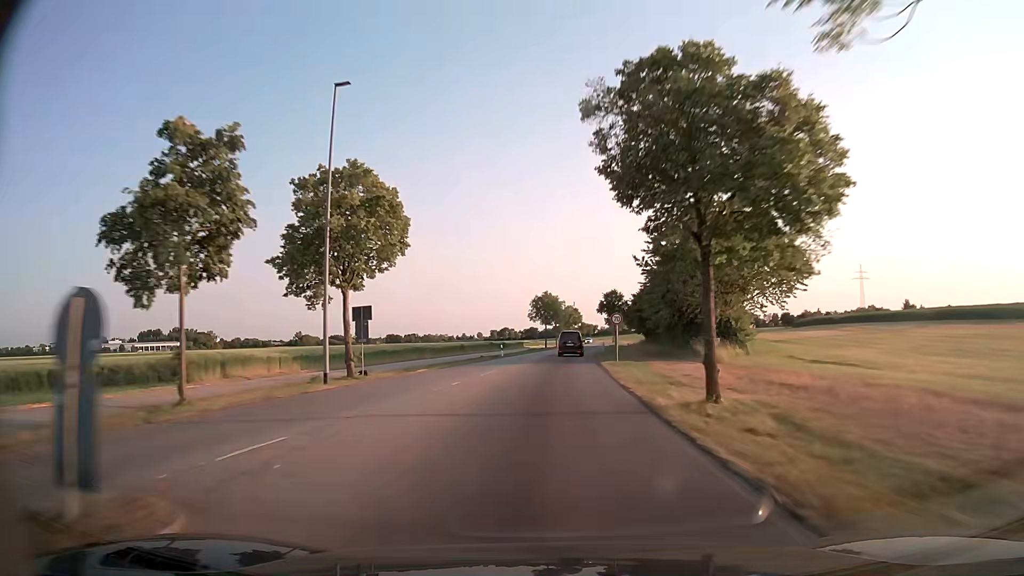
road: tertiary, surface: asphalt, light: Day
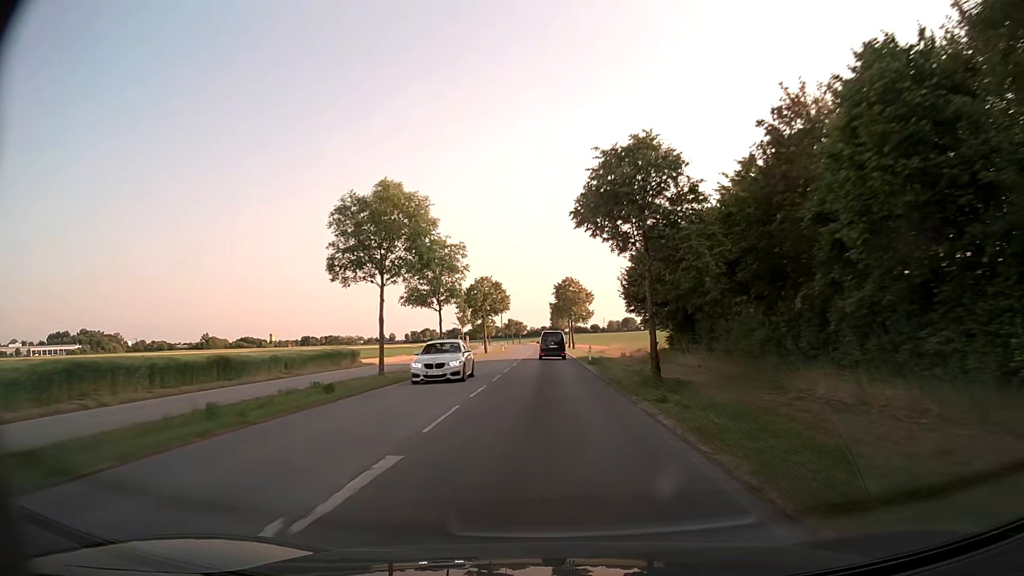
(+3.5, +67.1) m; +6°
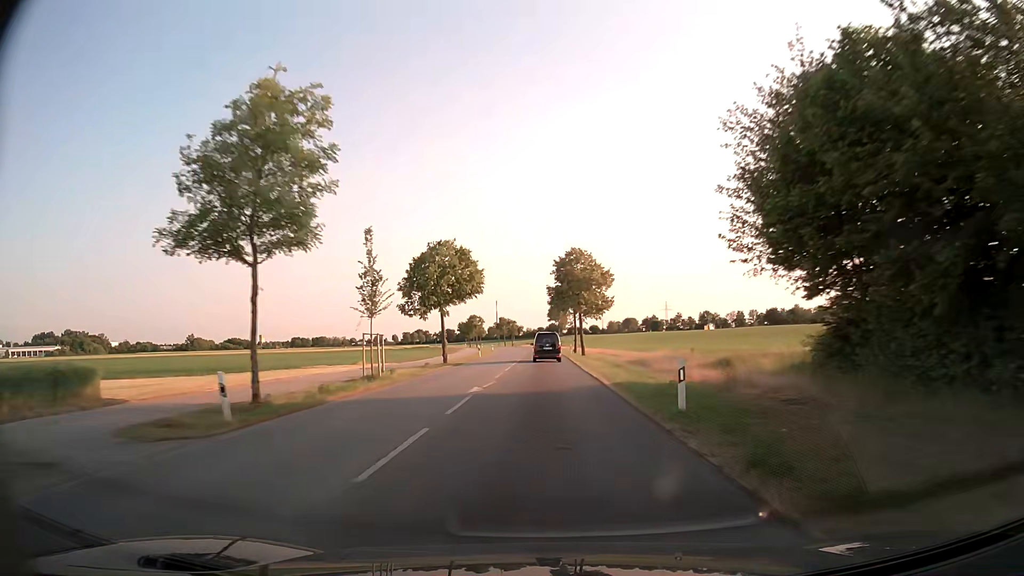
(+0.1, +27.4) m; 0°
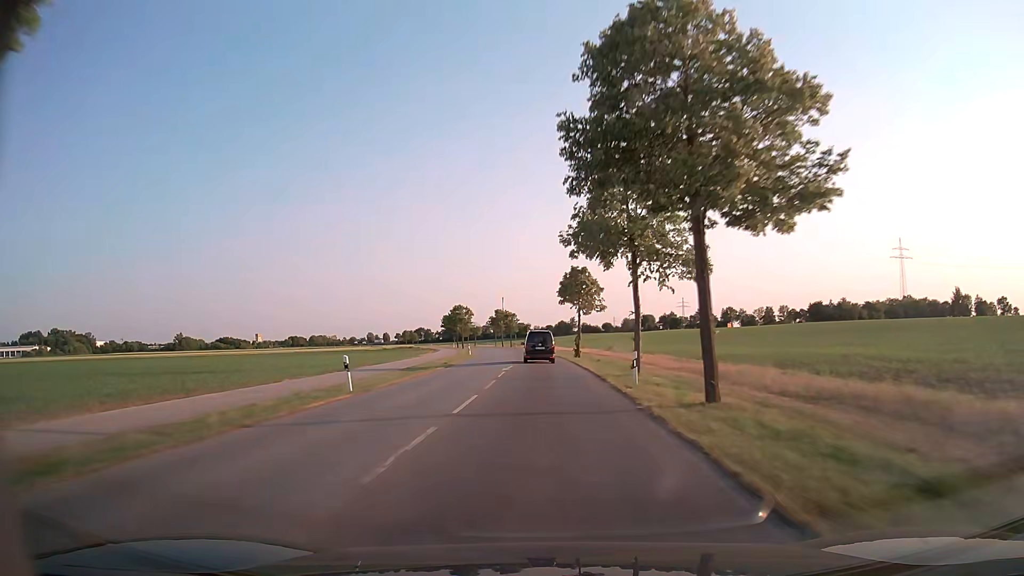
(+0.1, +42.2) m; 0°
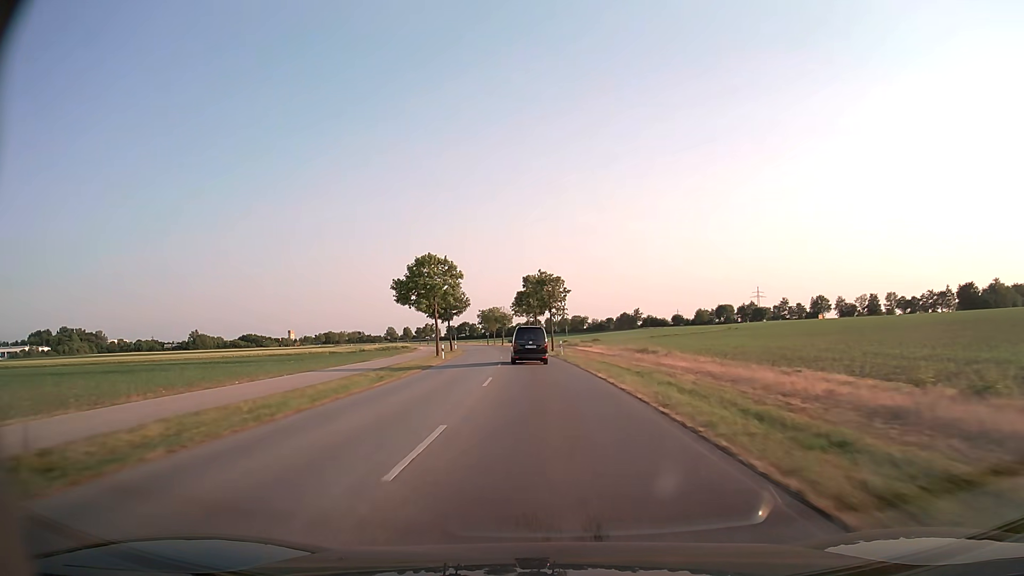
(-2.3, +72.1) m; -4°
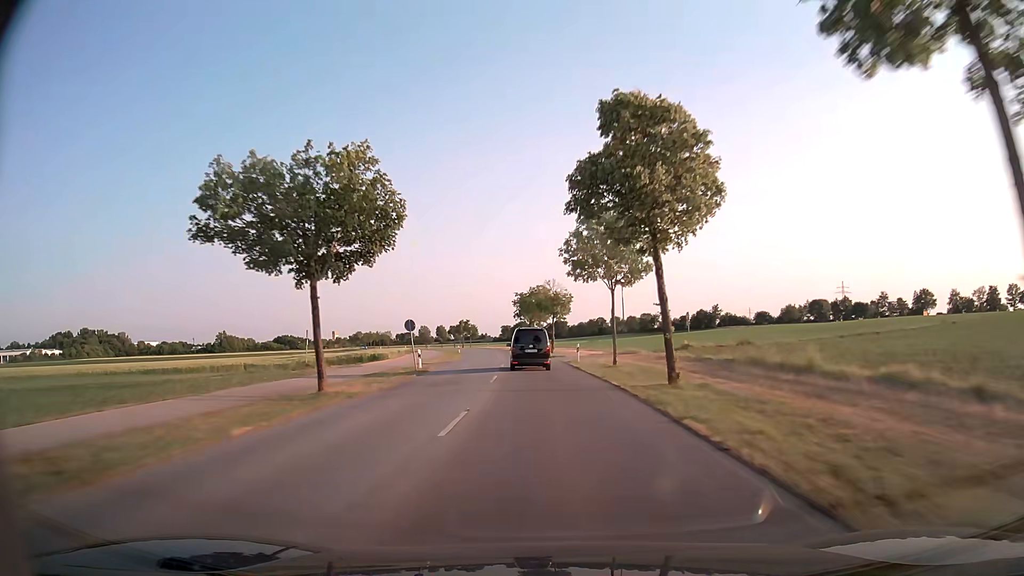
(-2.6, +57.1) m; -5°
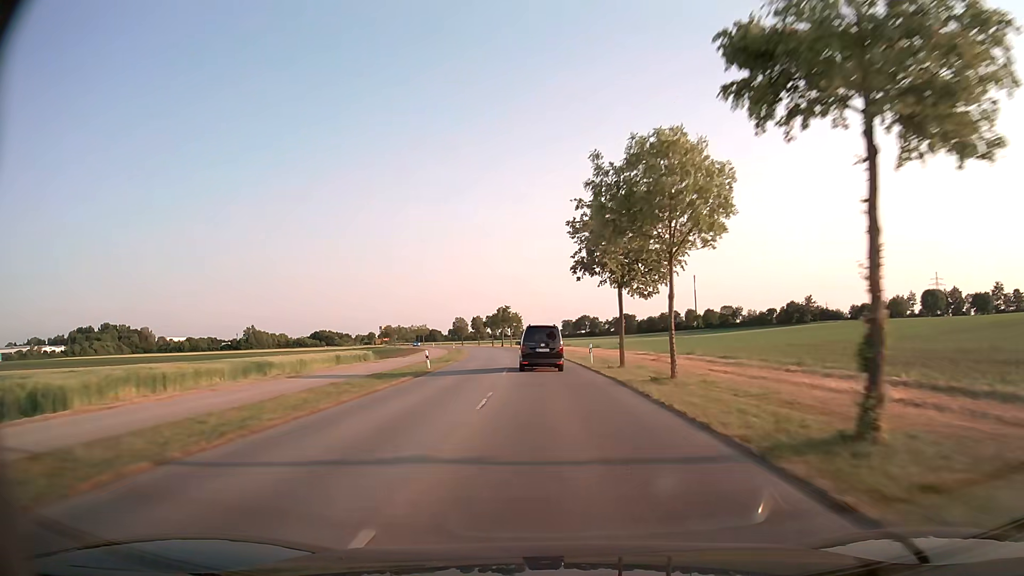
(-2.6, +56.6) m; -5°
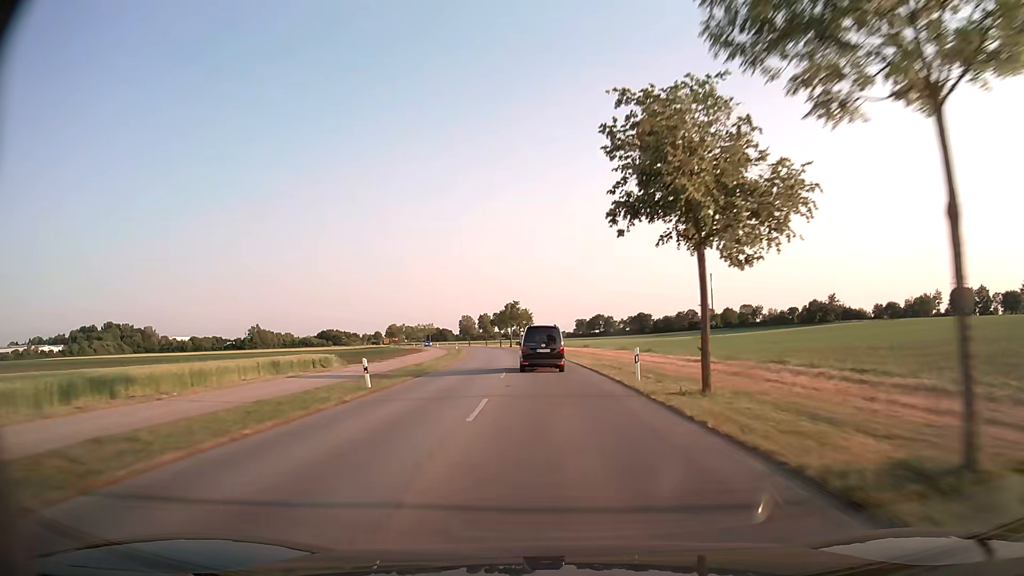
(-0.1, +13.8) m; -1°
(0, +10) (0, +20) (-1, +30) (-1, +40) (-2, +50) (-2, +60) (-3, +70) (-4, +80) (-5, +90) (-7, +100) m
